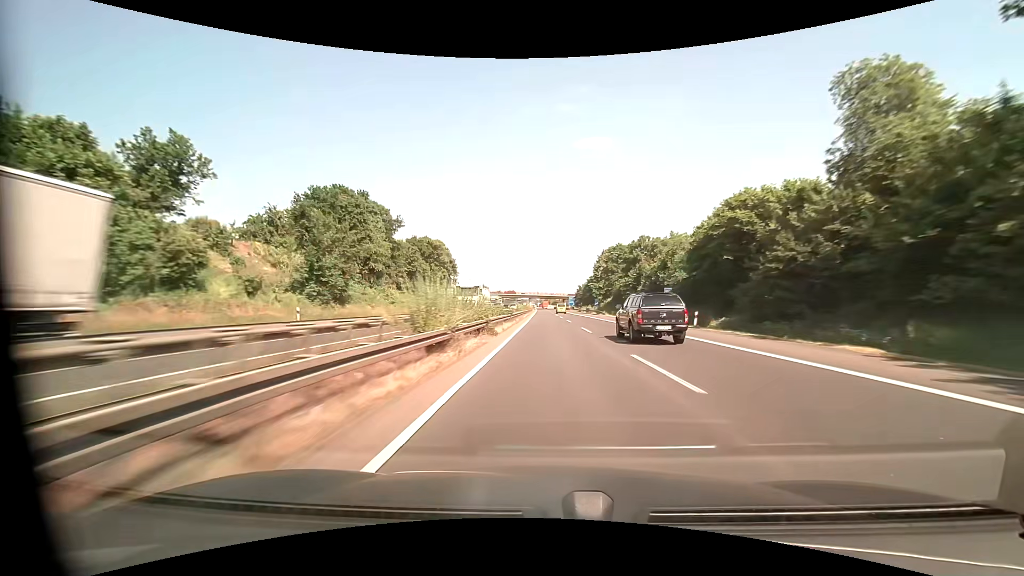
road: motorway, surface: asphalt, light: Day
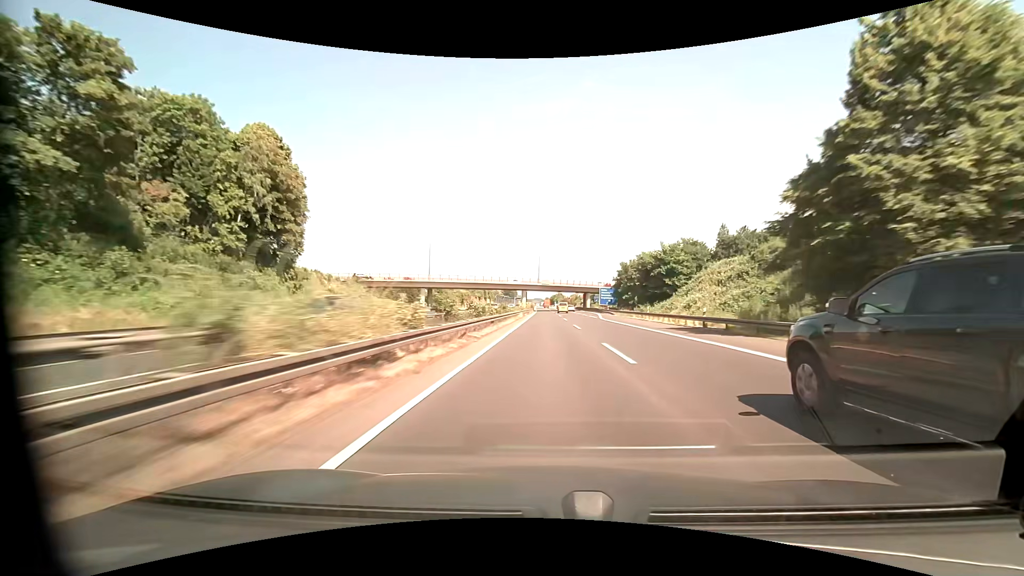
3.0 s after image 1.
(-0.4, +104.0) m; -1°
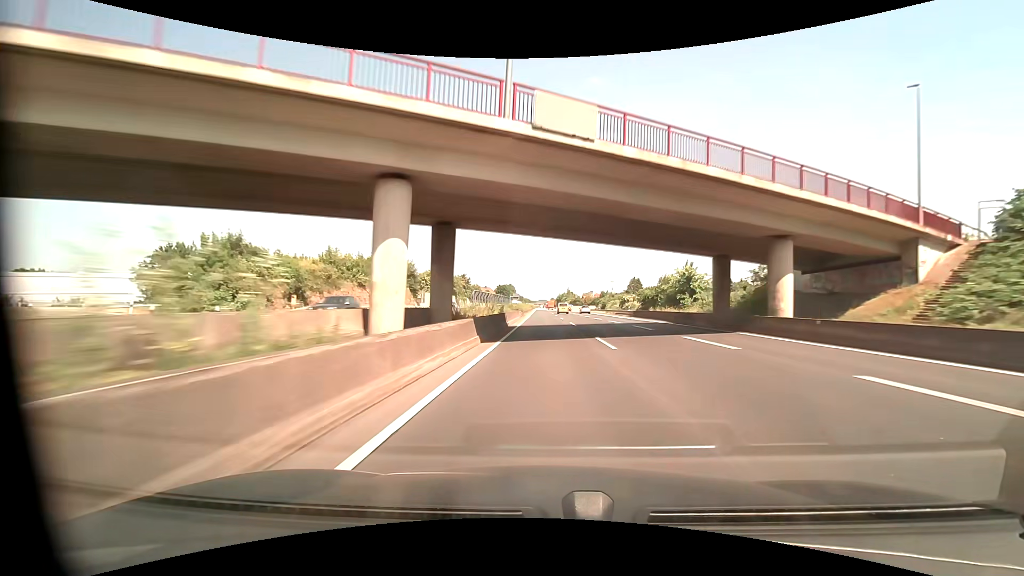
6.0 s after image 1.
(-0.3, +103.9) m; 0°
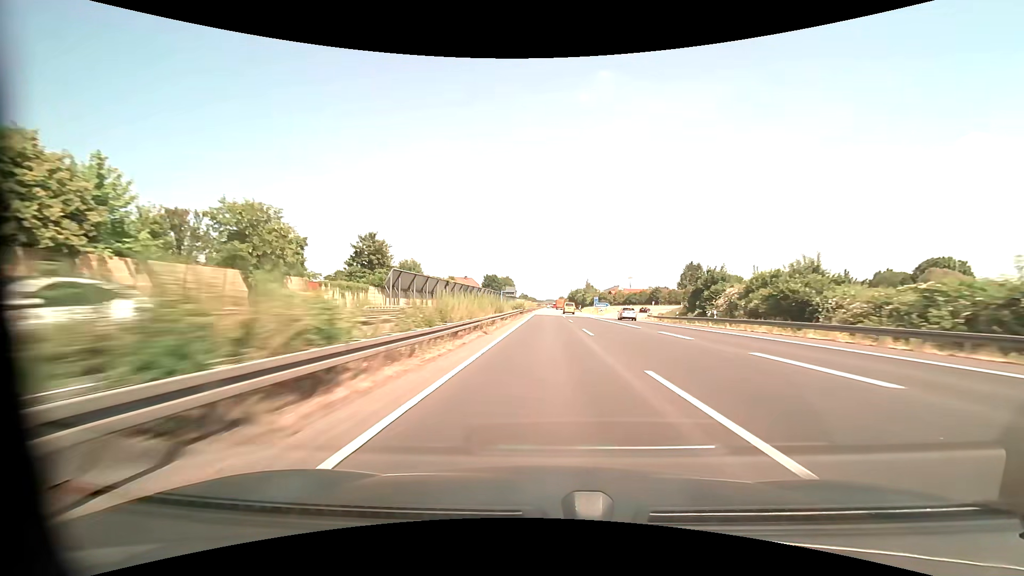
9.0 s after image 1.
(-0.9, +103.6) m; -1°
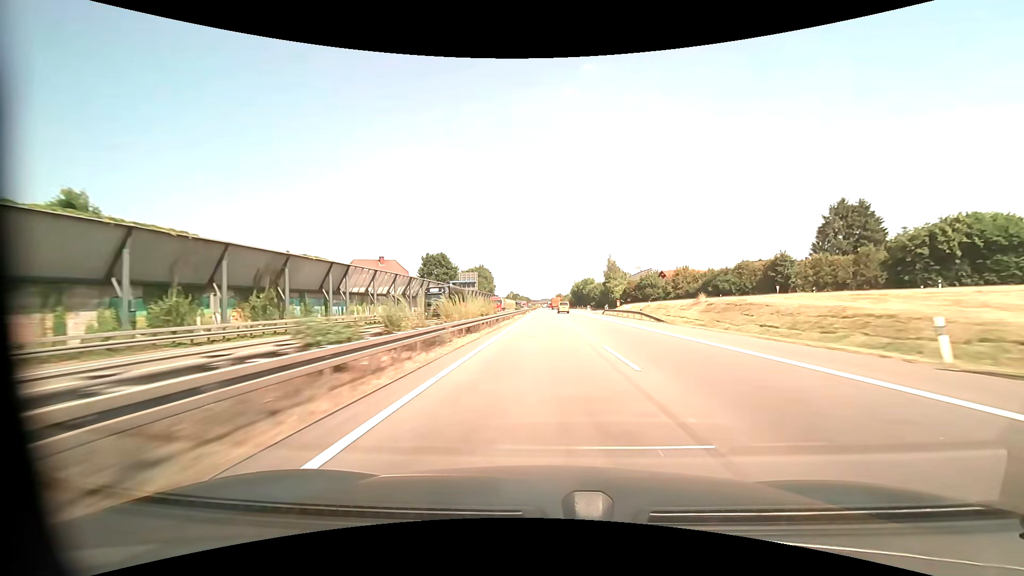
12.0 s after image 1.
(+0.7, +103.3) m; +1°
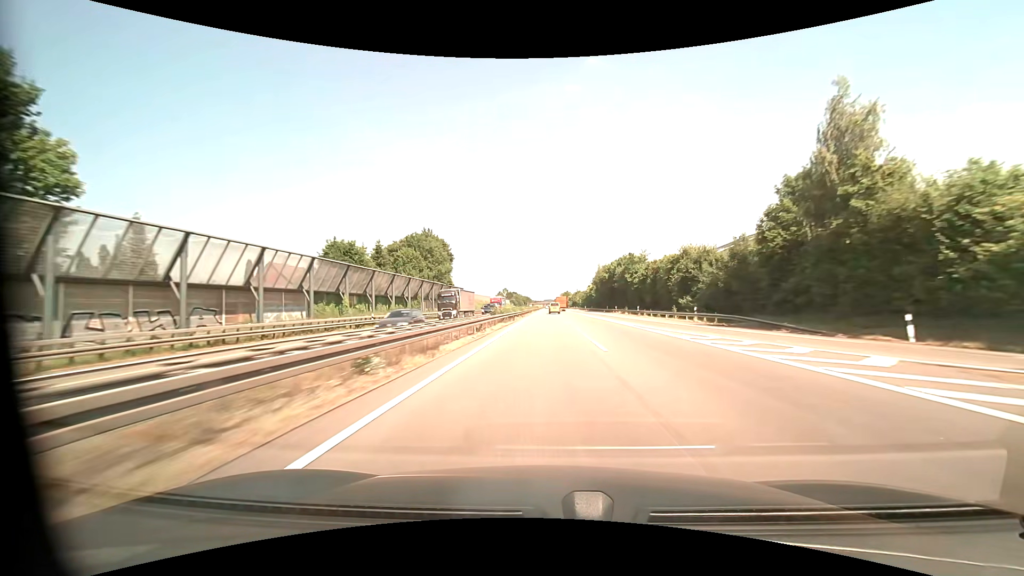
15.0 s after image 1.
(-0.2, +103.1) m; 0°
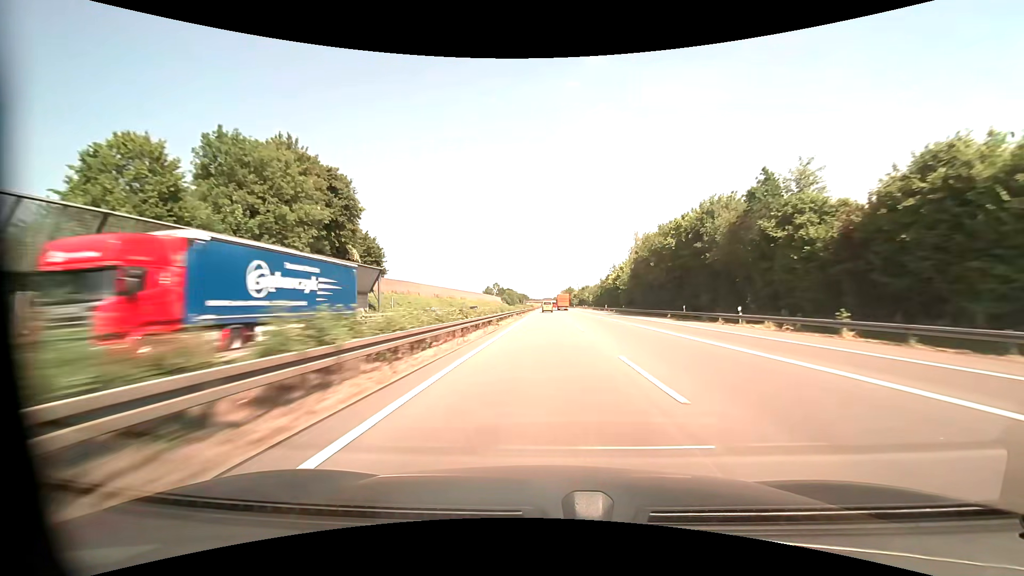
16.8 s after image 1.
(+0.1, +61.8) m; 0°
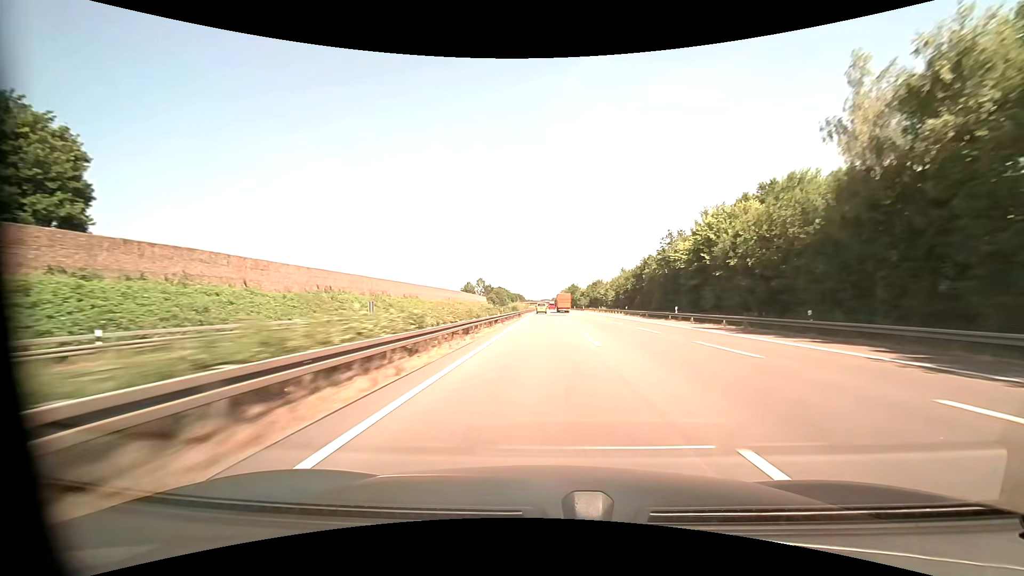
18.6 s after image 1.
(+0.2, +61.8) m; 0°
(0, +10) (0, +20) (0, +30) (0, +40) (0, +50) (0, +60) (0, +70) (0, +80) (0, +90) (0, +100) m
